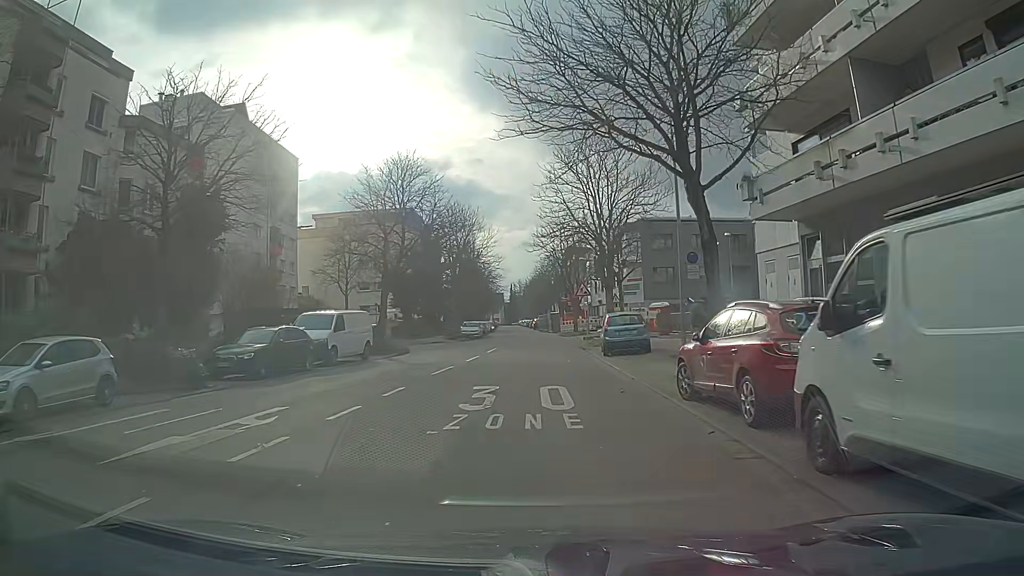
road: residential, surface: asphalt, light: Day
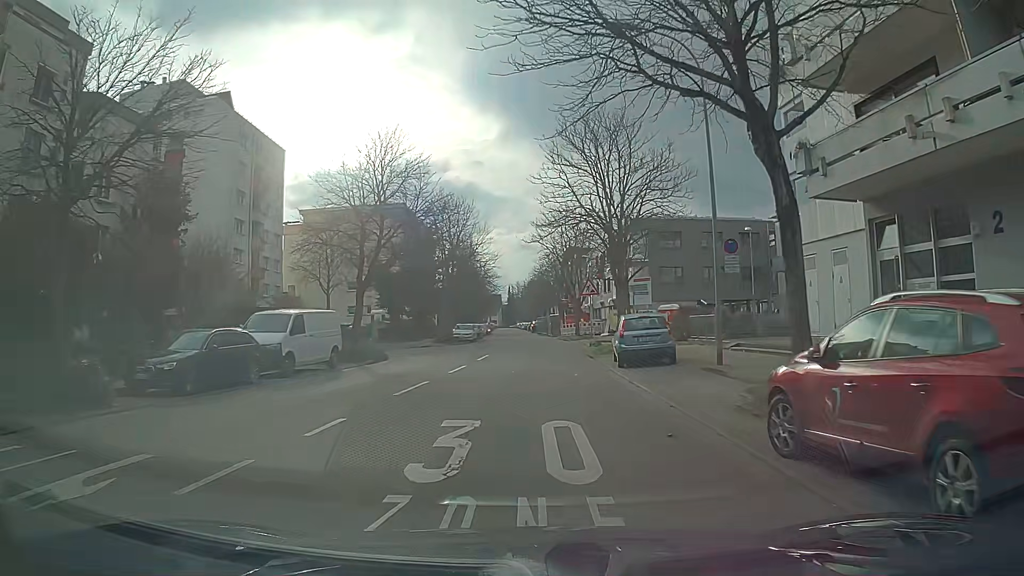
(0.0, +4.4) m; 0°
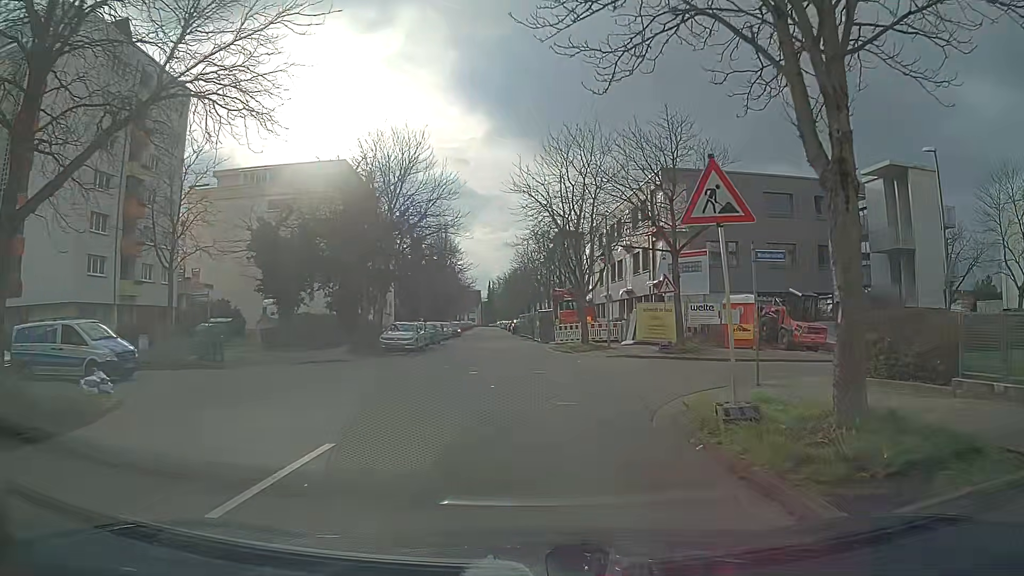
(+0.2, +20.1) m; +2°
(0, +10) (0, +20) (-1, +30) (-1, +40) (-2, +50) (-3, +60) (-3, +70) (-4, +80) (-5, +90) (-5, +100) m
